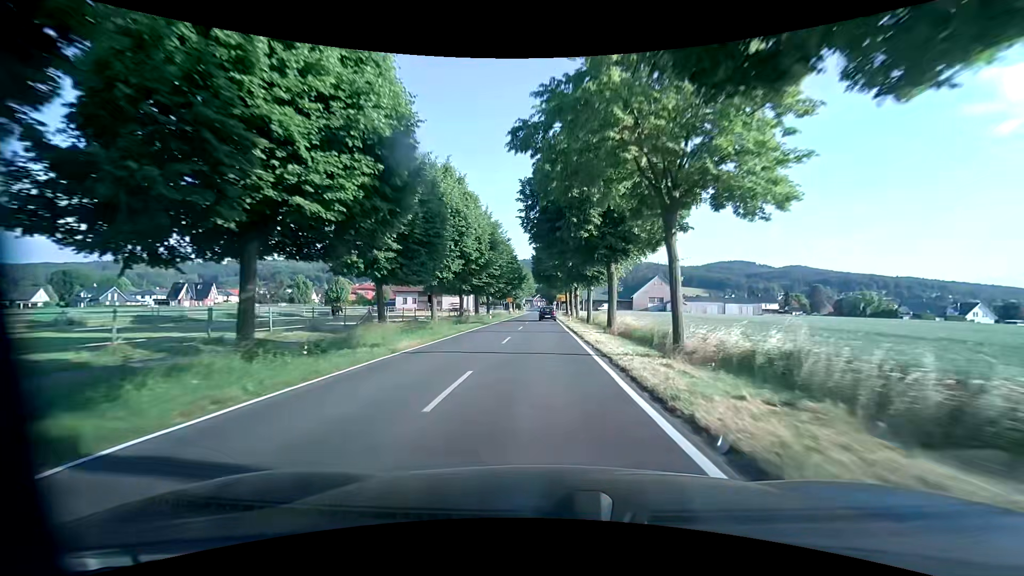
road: tertiary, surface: asphalt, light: Day
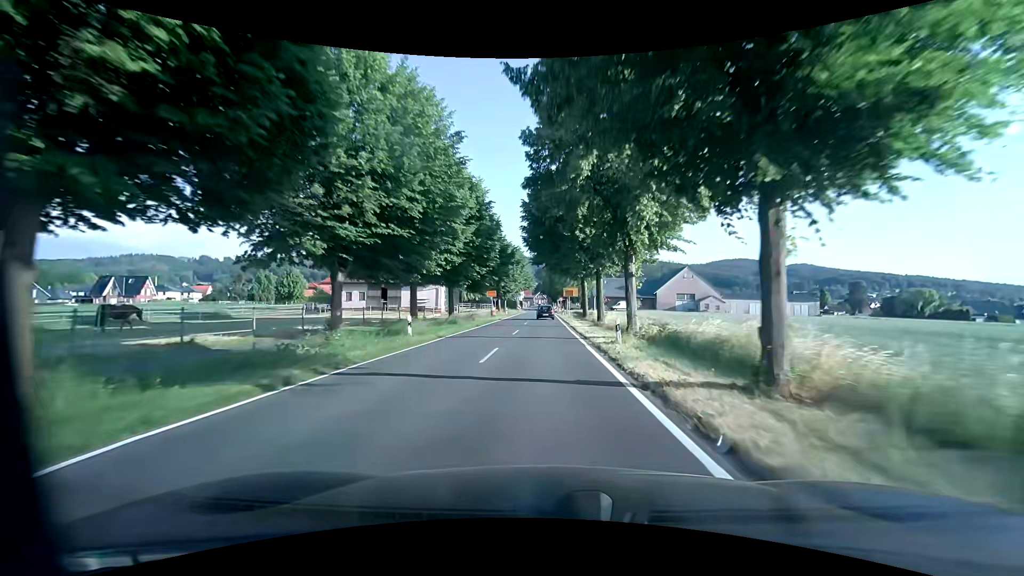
(+0.2, +30.6) m; 0°
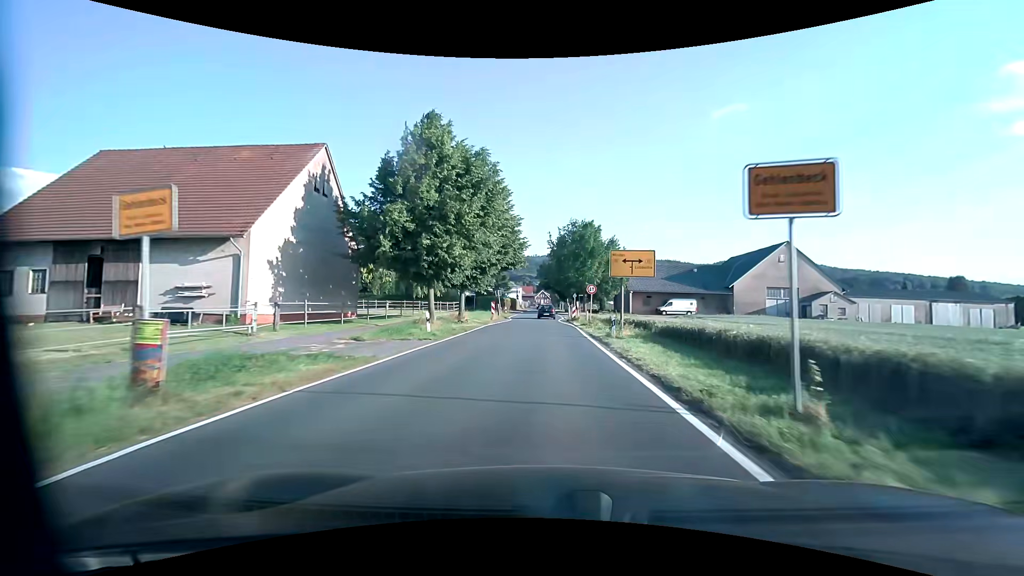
(-0.2, +47.8) m; -1°
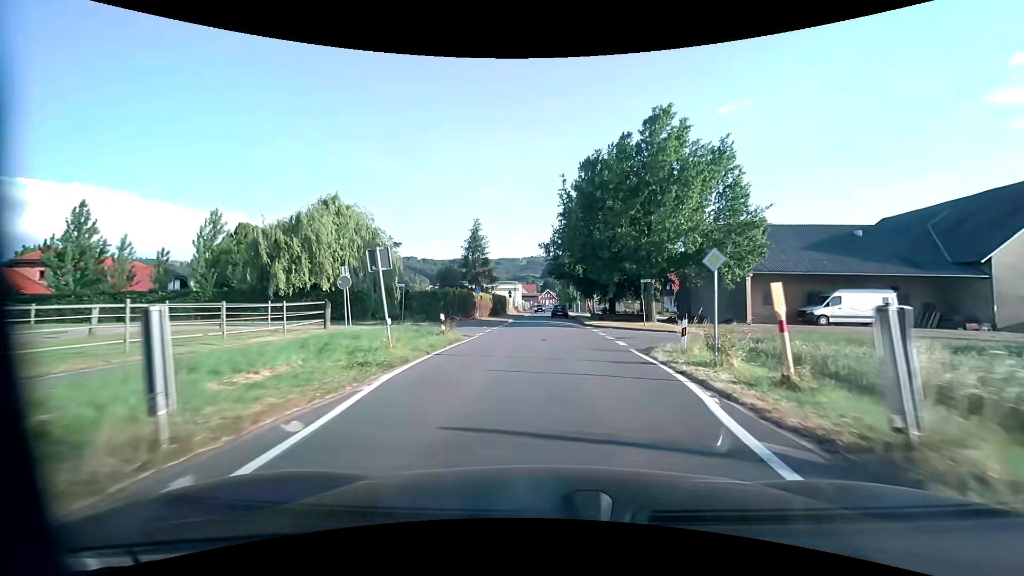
(0.0, +41.3) m; +1°
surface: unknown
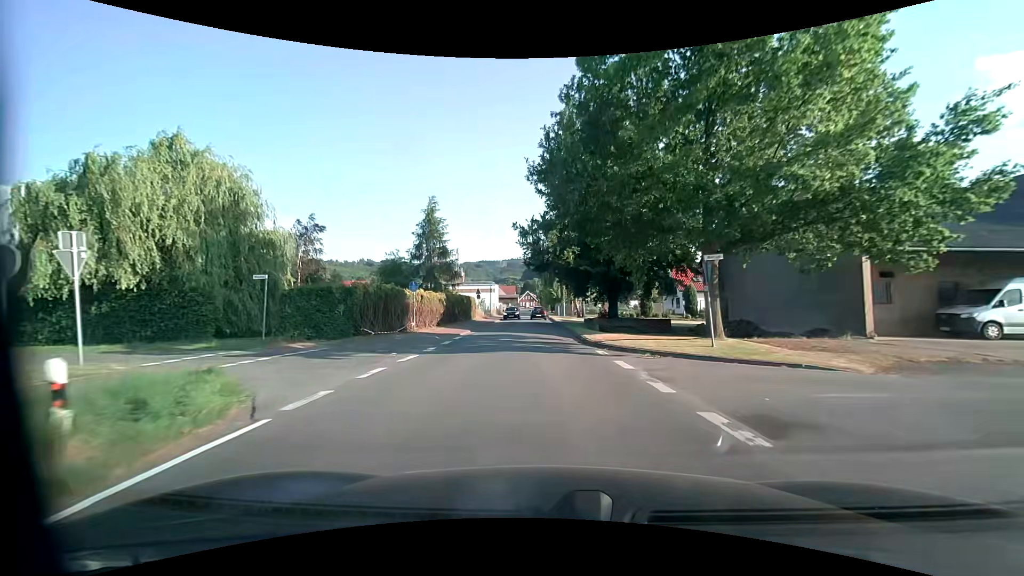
(+0.2, +14.9) m; +2°
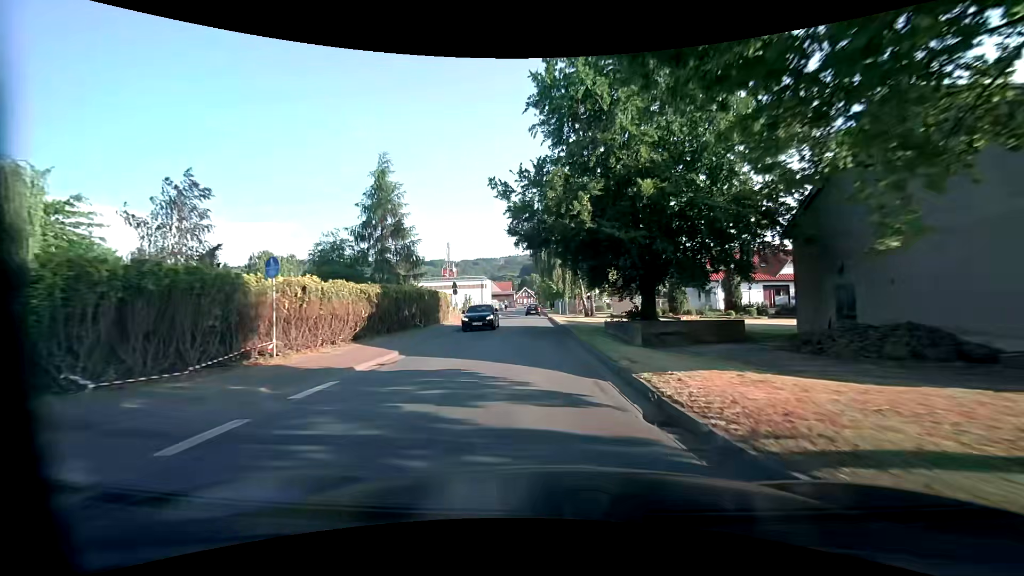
(+0.1, +13.8) m; 0°
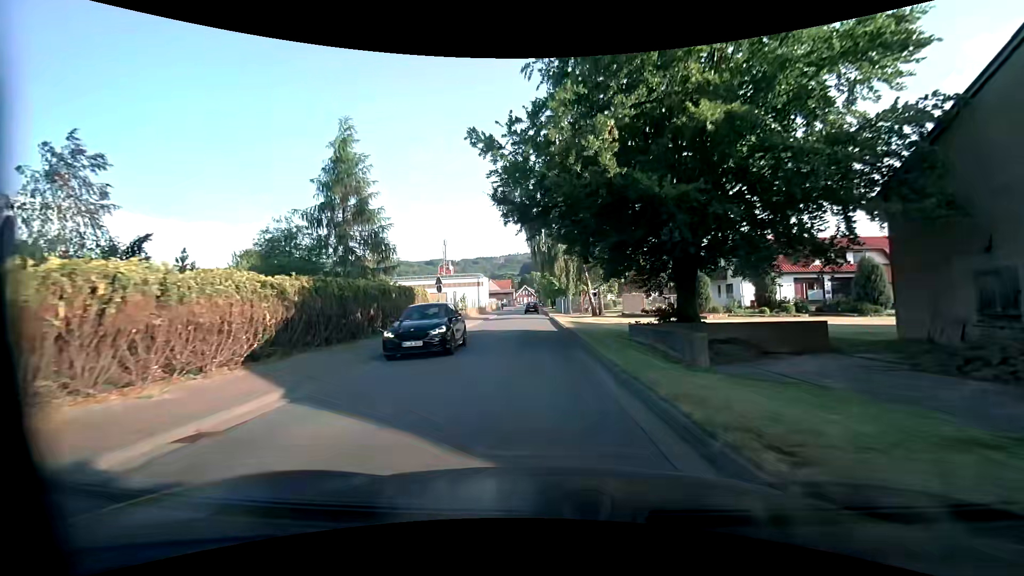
(0.0, +6.7) m; 0°
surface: asphalt
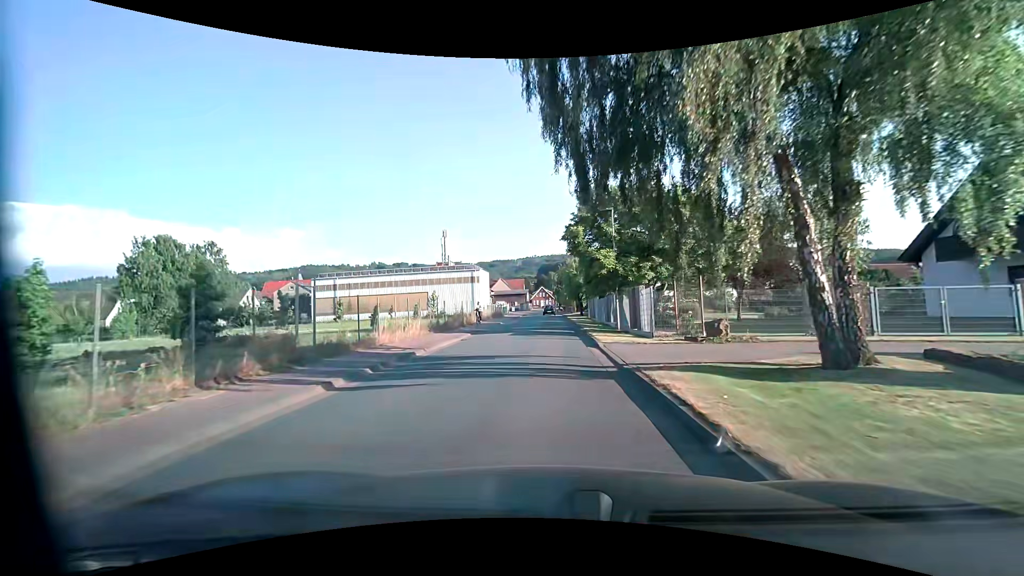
(-0.7, +31.3) m; -2°
(0, +10) (0, +20) (0, +30) (0, +40) (0, +50) (0, +60) (+1, +70) (+1, +80) (+1, +90) (+1, +100) m
